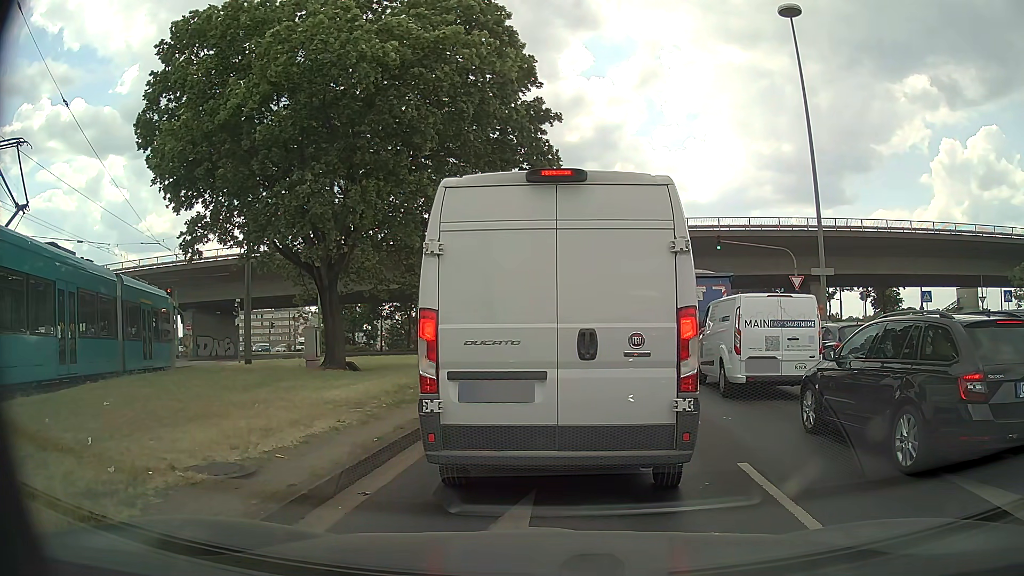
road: primary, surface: asphalt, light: Day
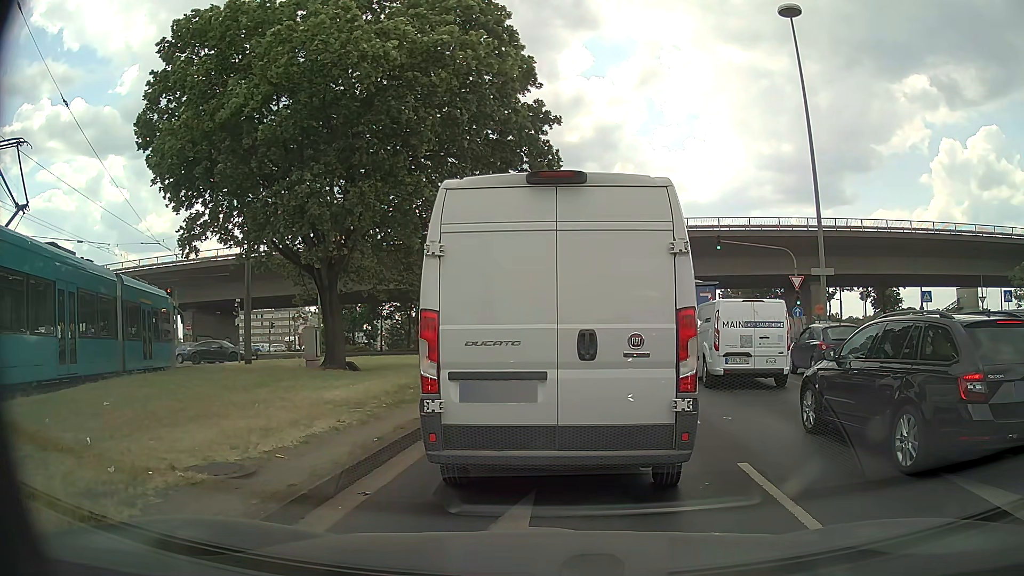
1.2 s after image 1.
(0.0, 0.0) m; 0°
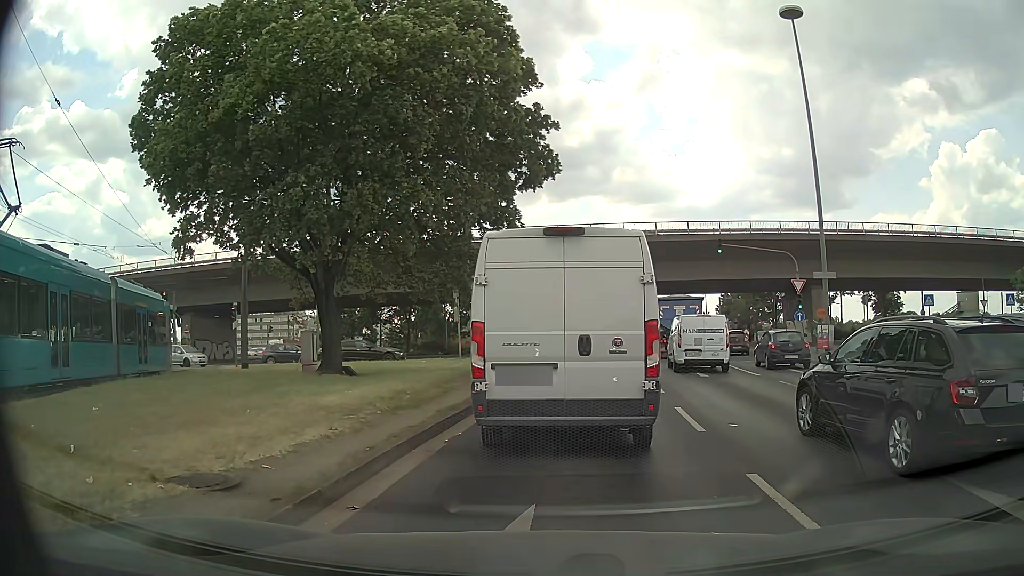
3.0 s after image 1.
(0.0, +0.4) m; 0°
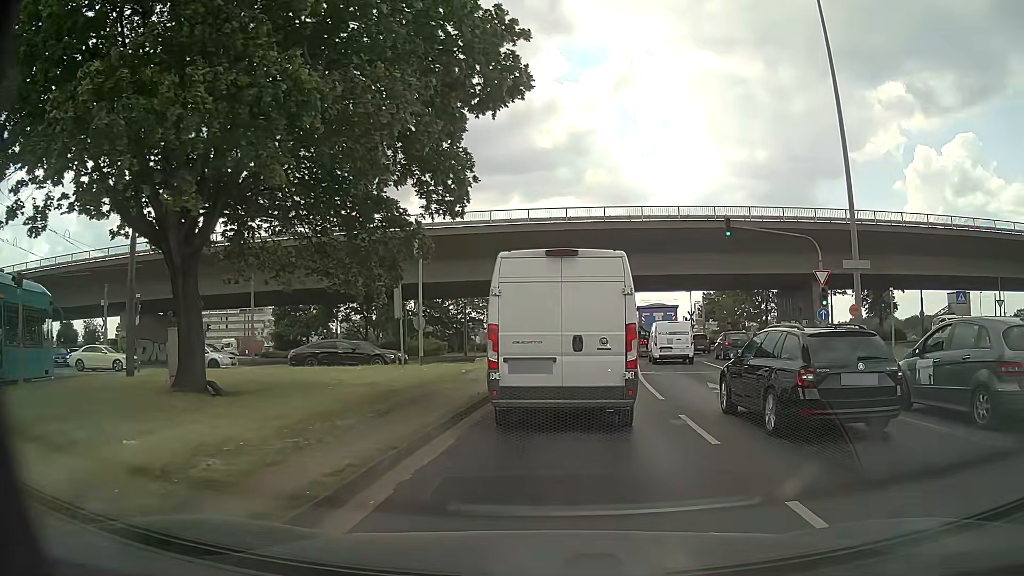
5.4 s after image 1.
(+0.1, +7.6) m; +3°
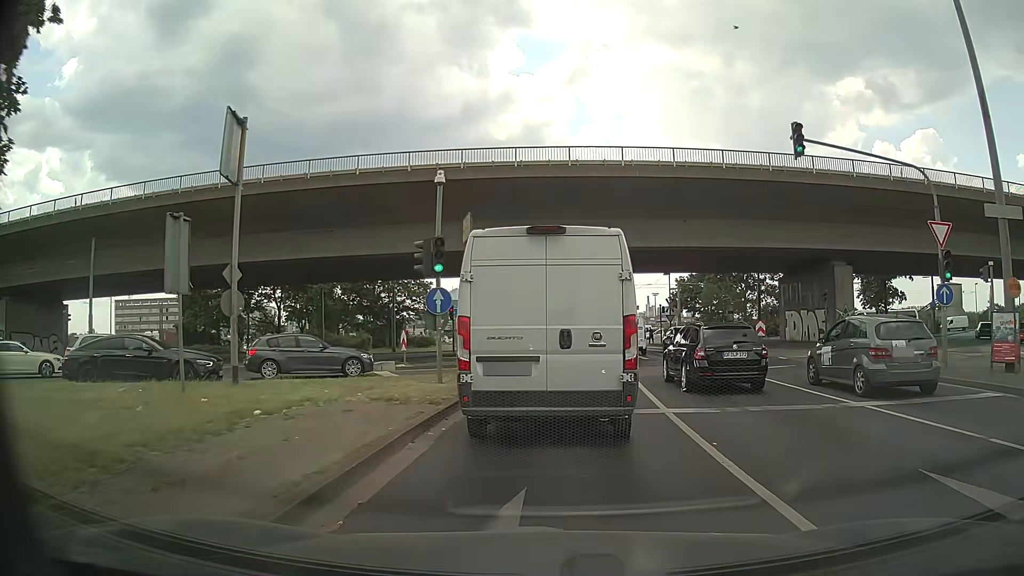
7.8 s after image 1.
(+0.5, +13.6) m; +3°
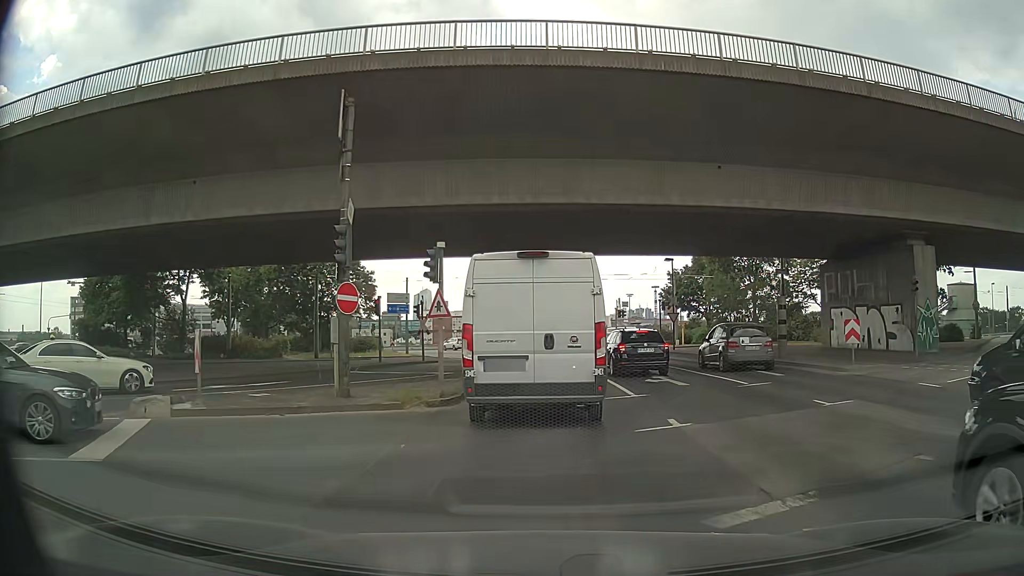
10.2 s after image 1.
(+0.4, +14.0) m; +2°
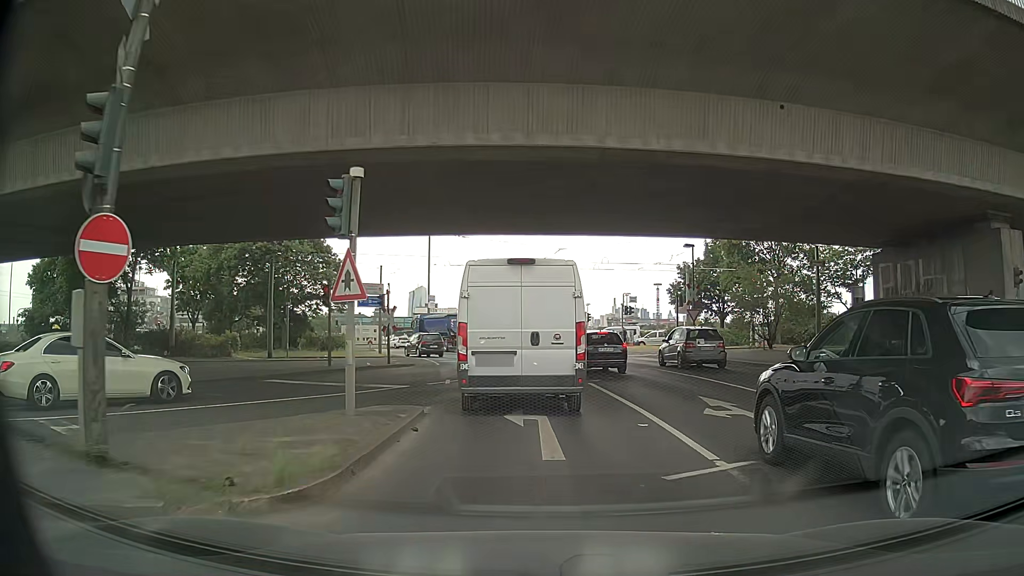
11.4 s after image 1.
(+0.1, +7.7) m; +2°
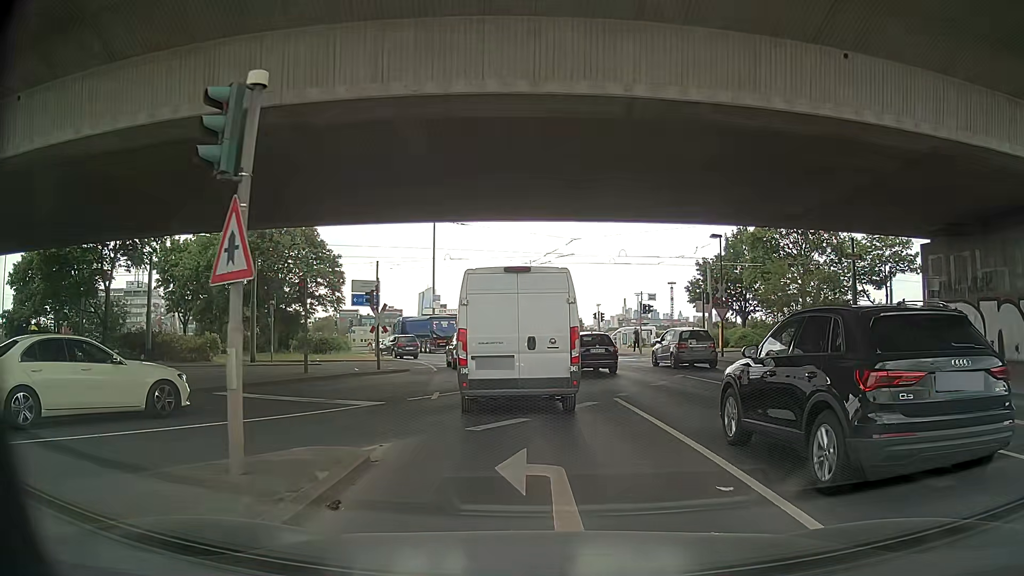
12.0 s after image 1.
(-0.1, +4.0) m; -2°
